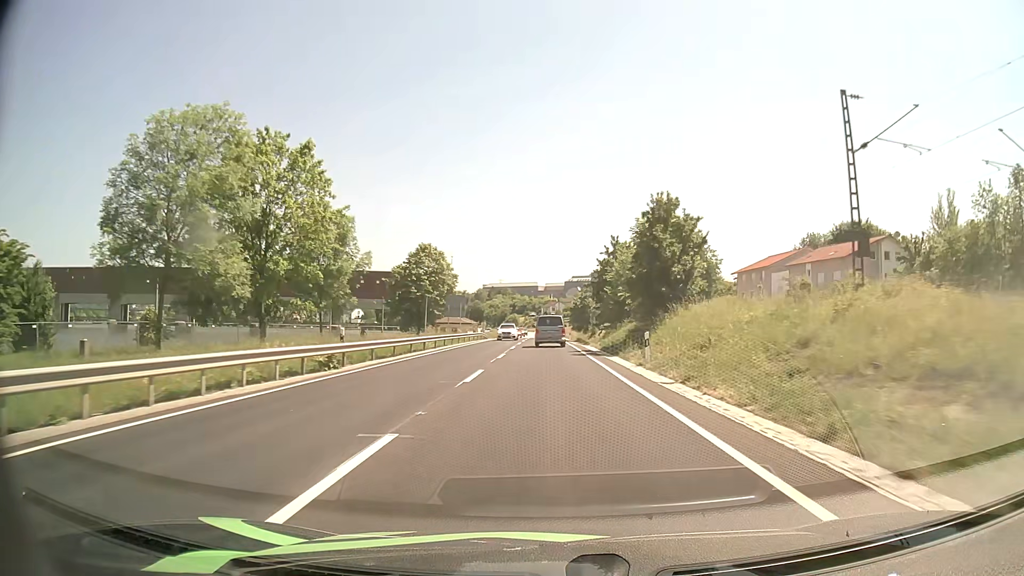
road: primary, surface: asphalt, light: Day
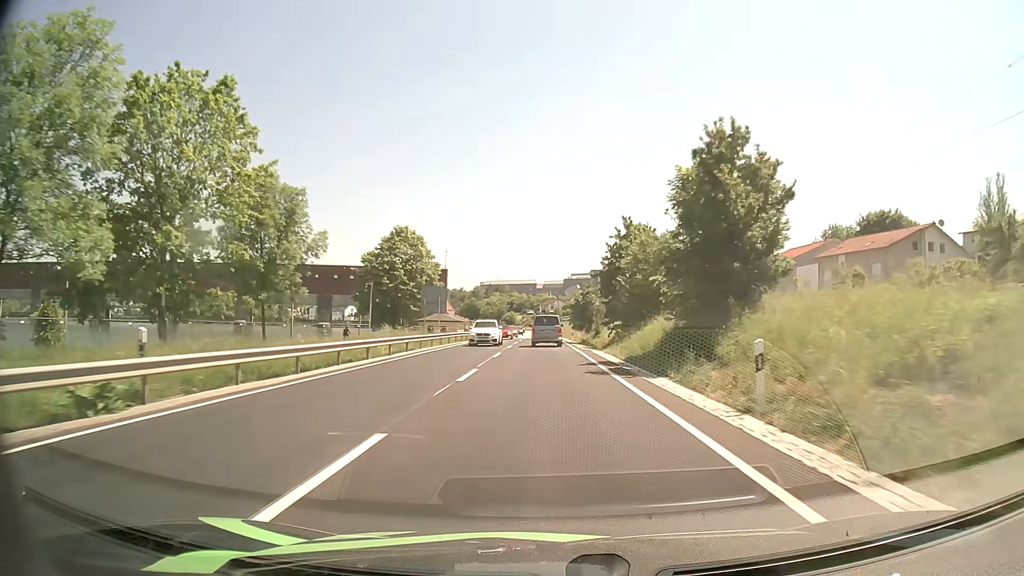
(0.0, +12.0) m; 0°
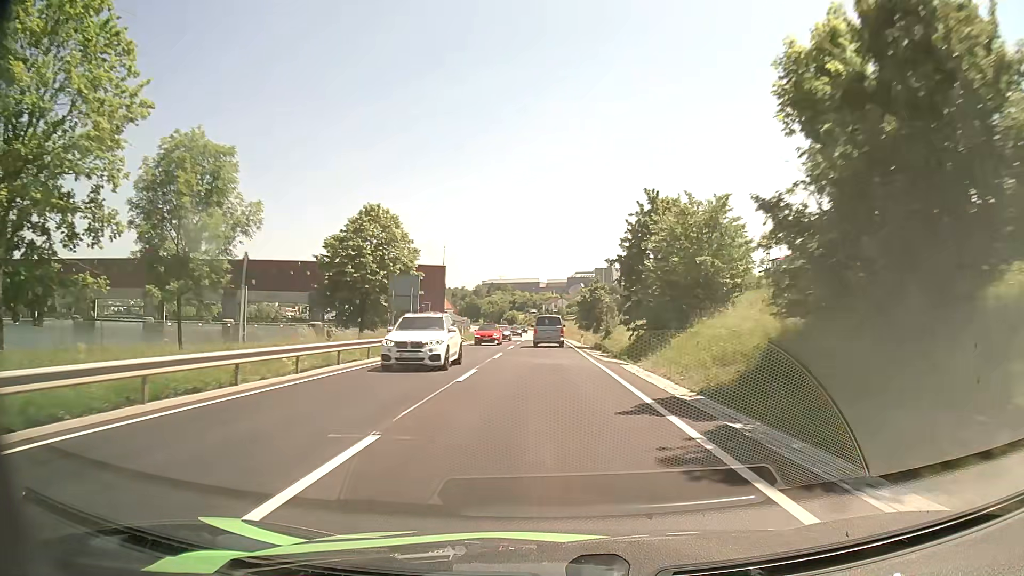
(0.0, +12.0) m; 0°
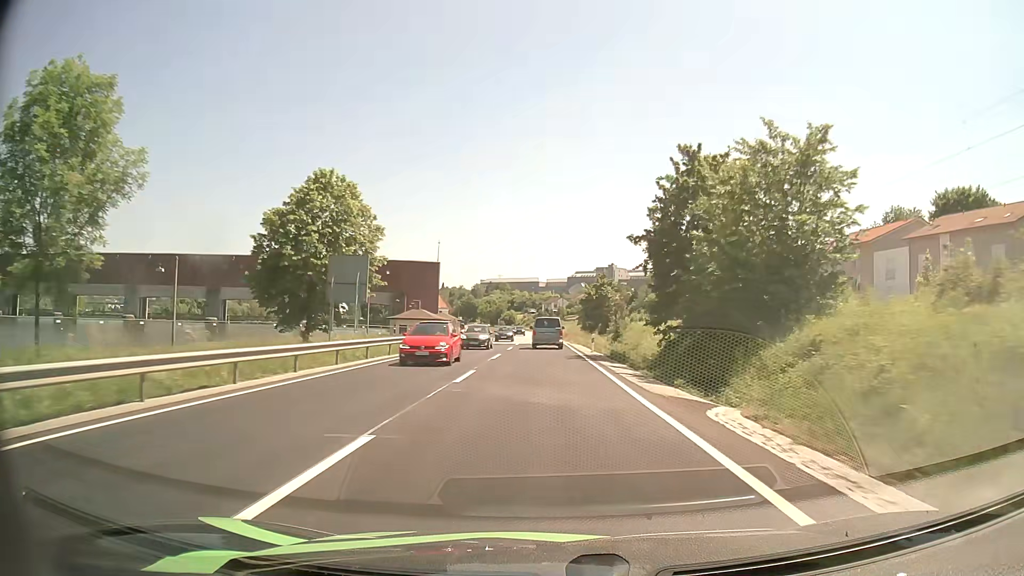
(0.0, +12.0) m; 0°
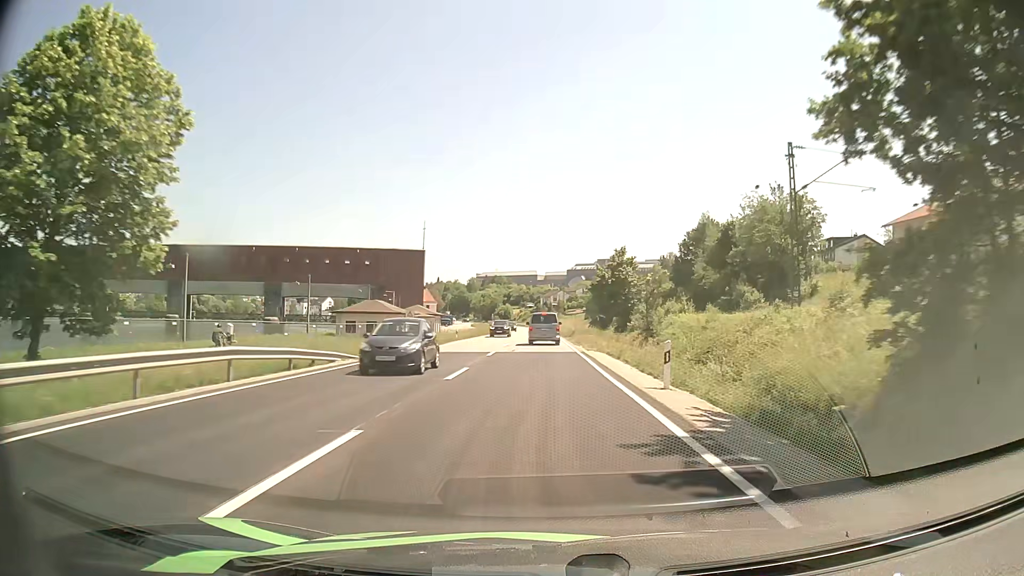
(+0.2, +24.0) m; 0°
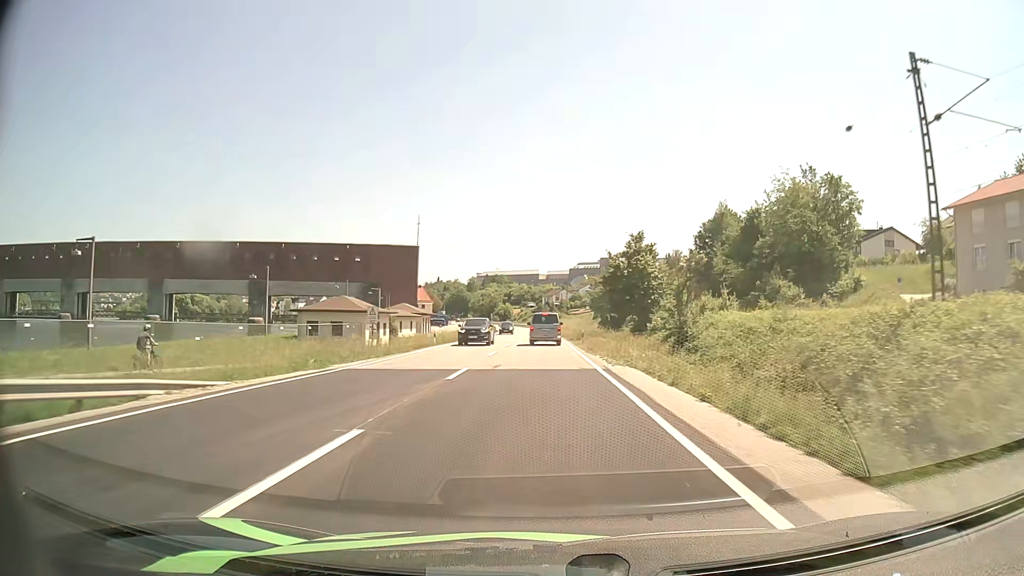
(0.0, +11.8) m; -1°
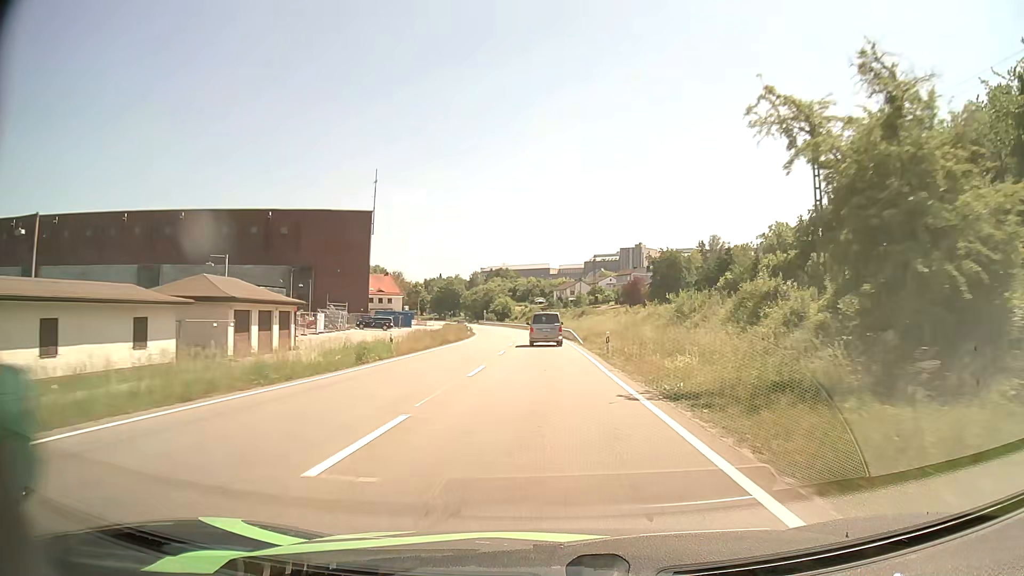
(+0.1, +58.5) m; -1°
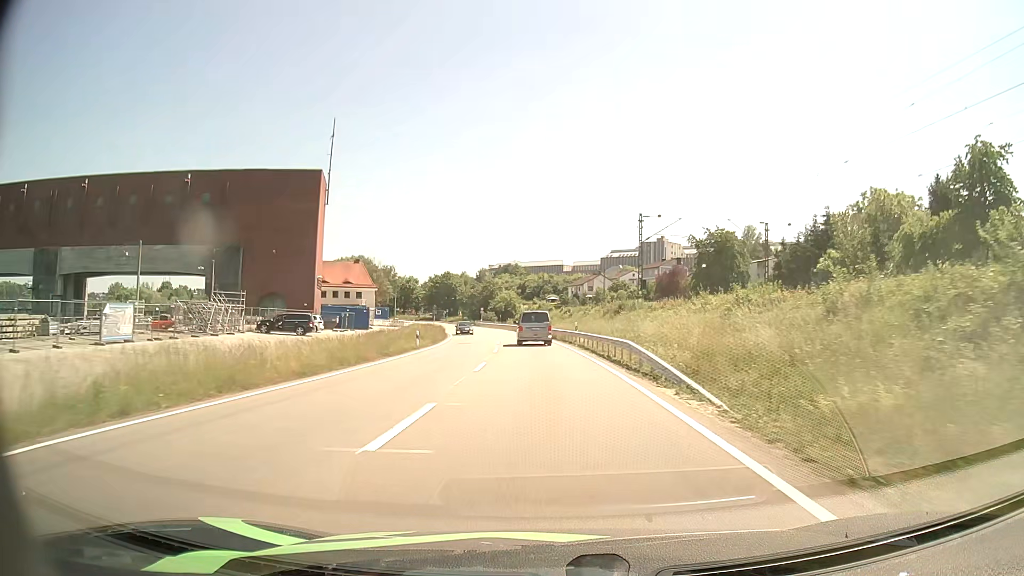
(-0.2, +34.8) m; -1°
(0, +10) (0, +20) (-1, +30) (-1, +40) (-2, +50) (-3, +60) (-4, +70) (-6, +80) (-8, +90) (-10, +99) m
